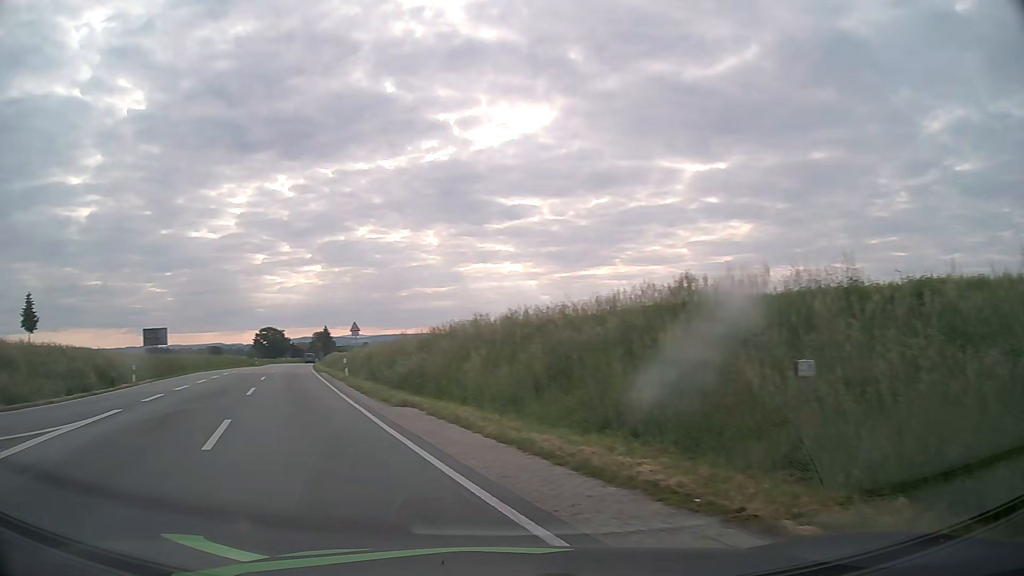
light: Day
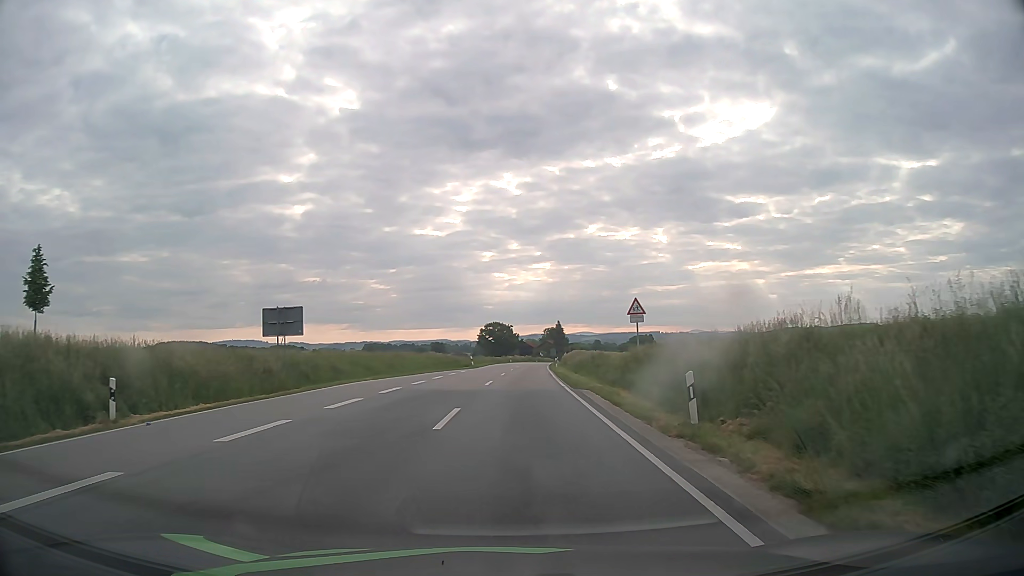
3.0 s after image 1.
(-6.3, +21.7) m; -19°
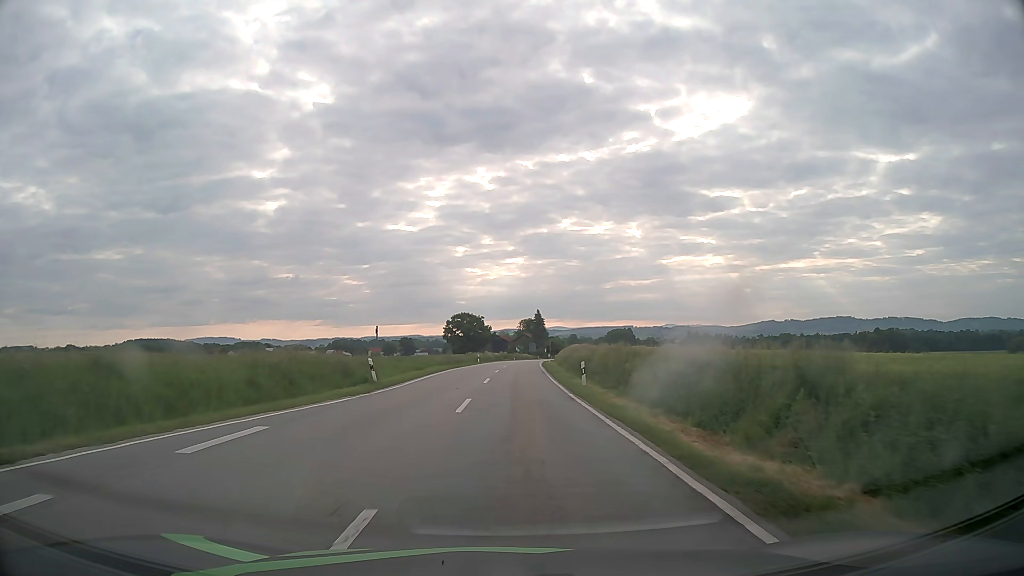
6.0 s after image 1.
(+0.8, +38.1) m; +3°
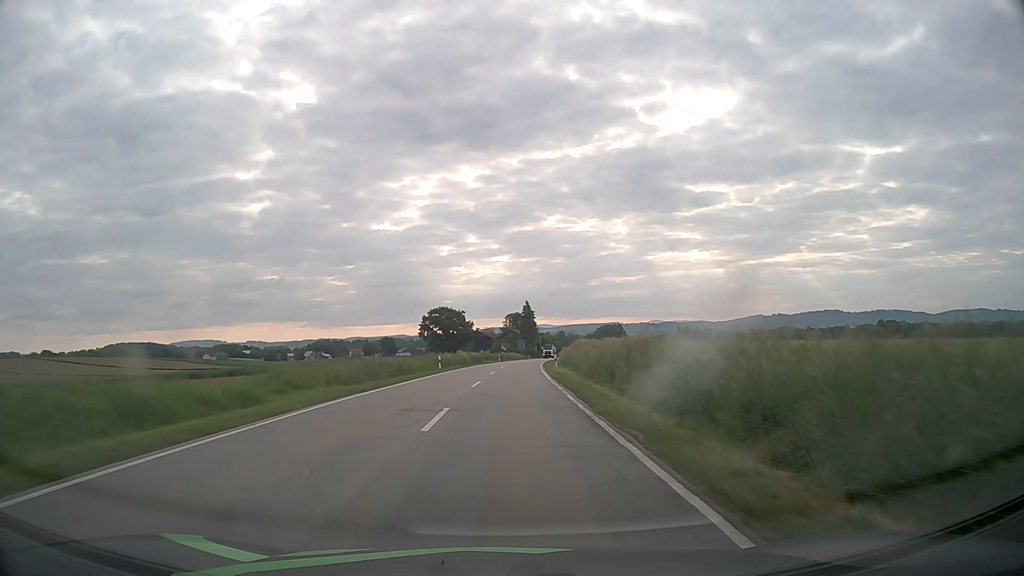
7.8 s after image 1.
(+0.3, +29.4) m; +1°
(0, +10) (0, +20) (0, +30) (+1, +40) (+1, +50) (+2, +60) (+2, +70) (+3, +80) (+4, +90) (+4, +100) m
